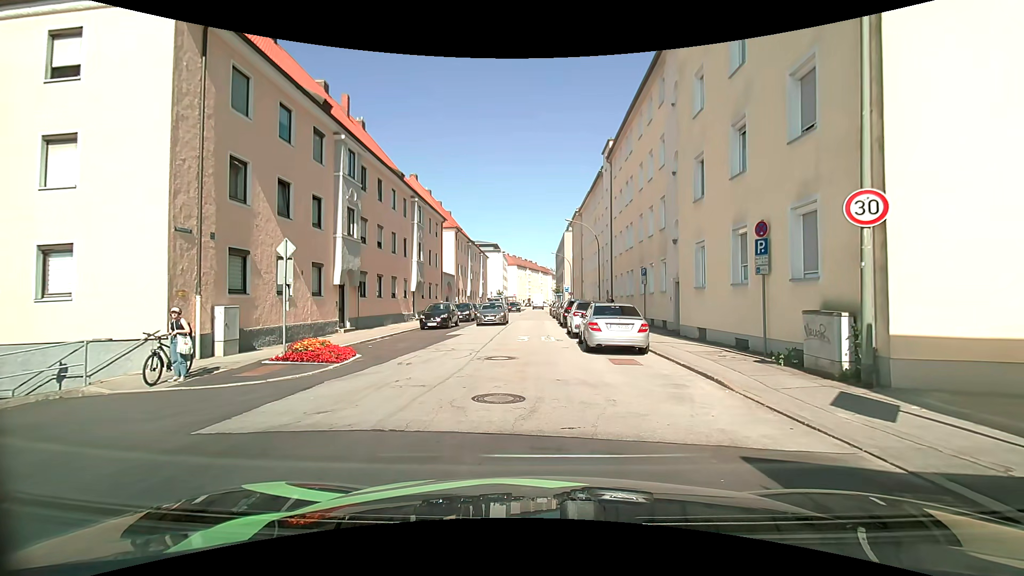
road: tertiary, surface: asphalt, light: Day
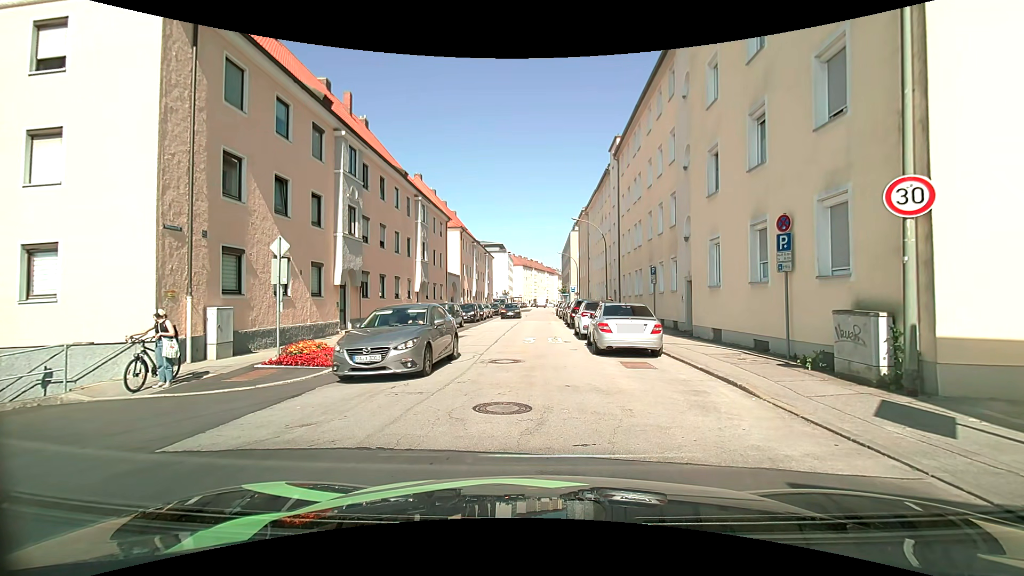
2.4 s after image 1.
(0.0, +0.7) m; 0°
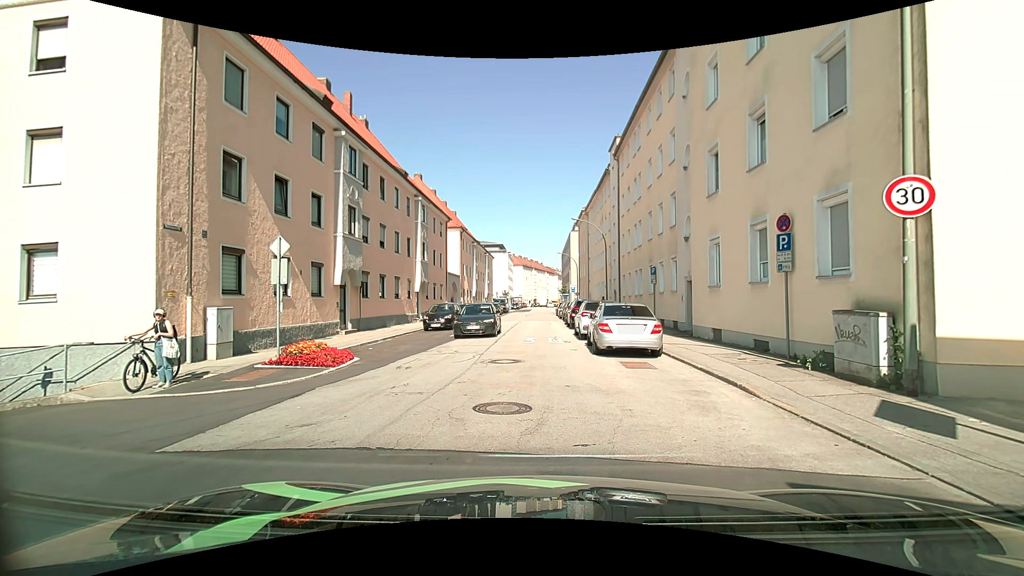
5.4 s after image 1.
(0.0, 0.0) m; 0°
